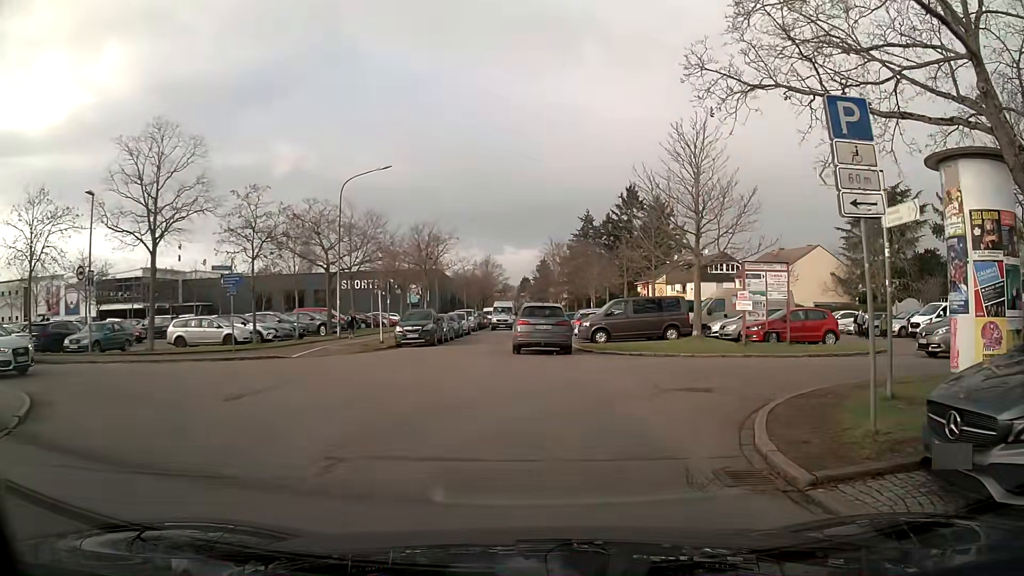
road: residential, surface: asphalt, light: Day
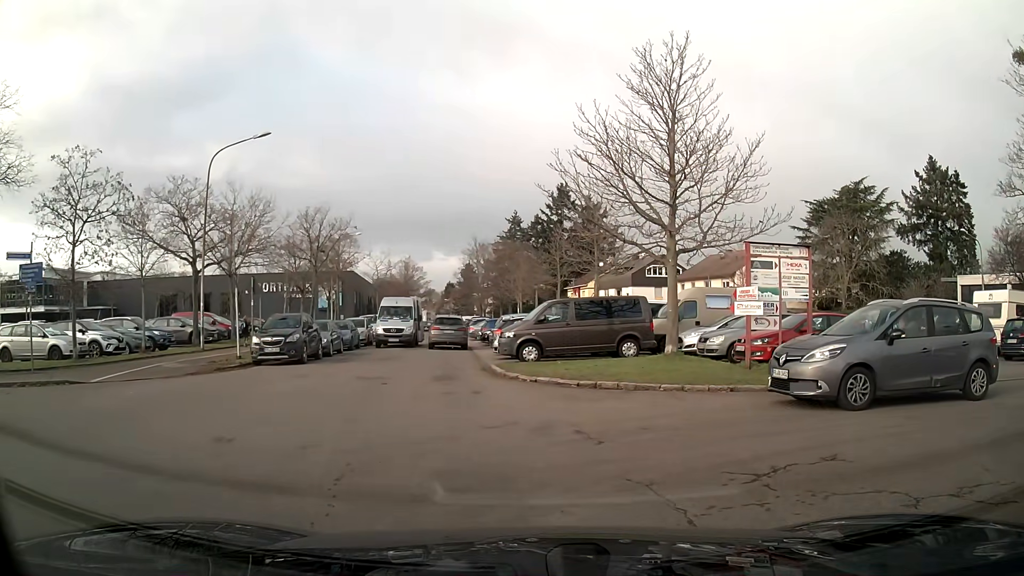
(+0.4, +7.6) m; +4°
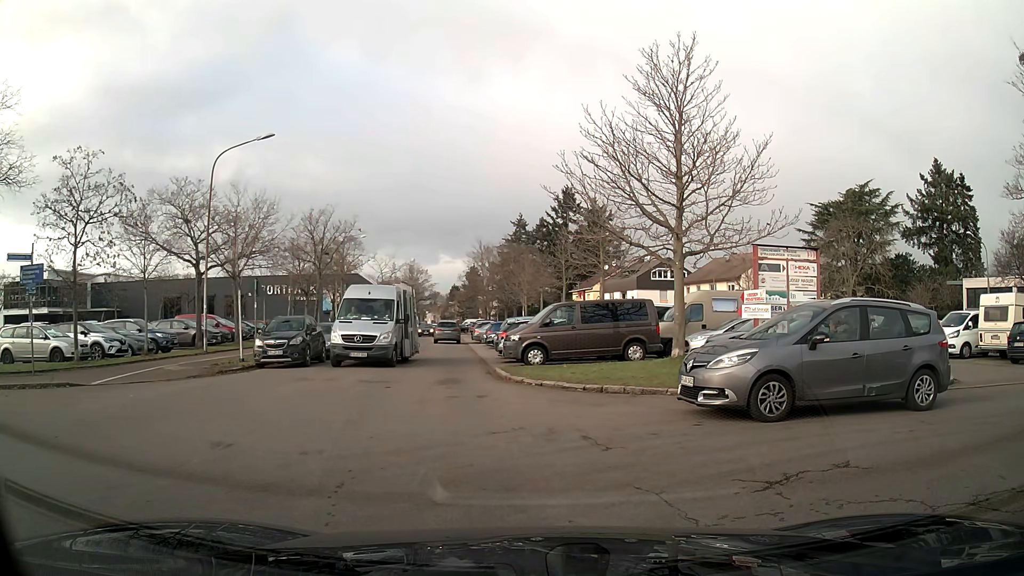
(0.0, +0.2) m; 0°
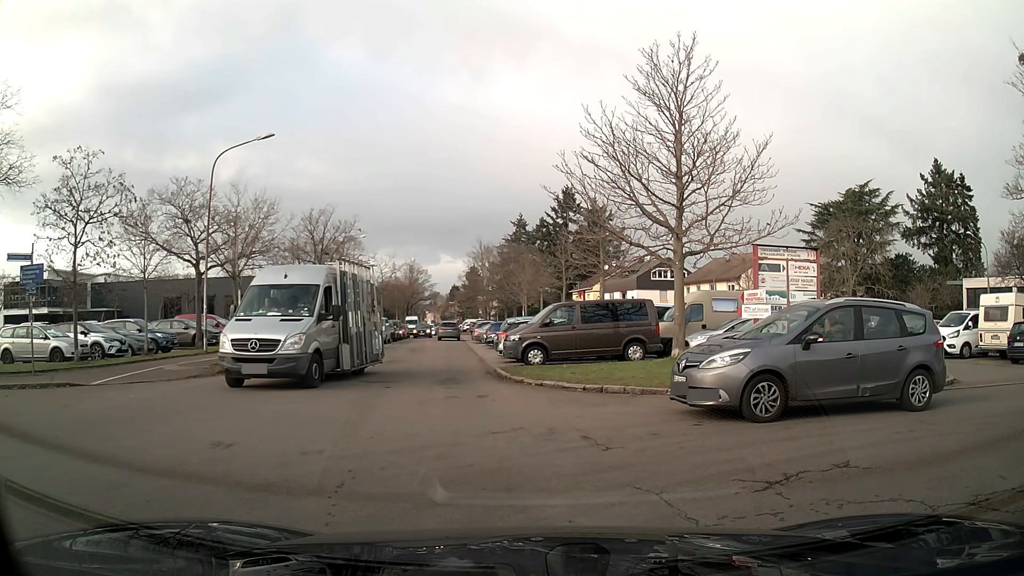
(0.0, 0.0) m; 0°
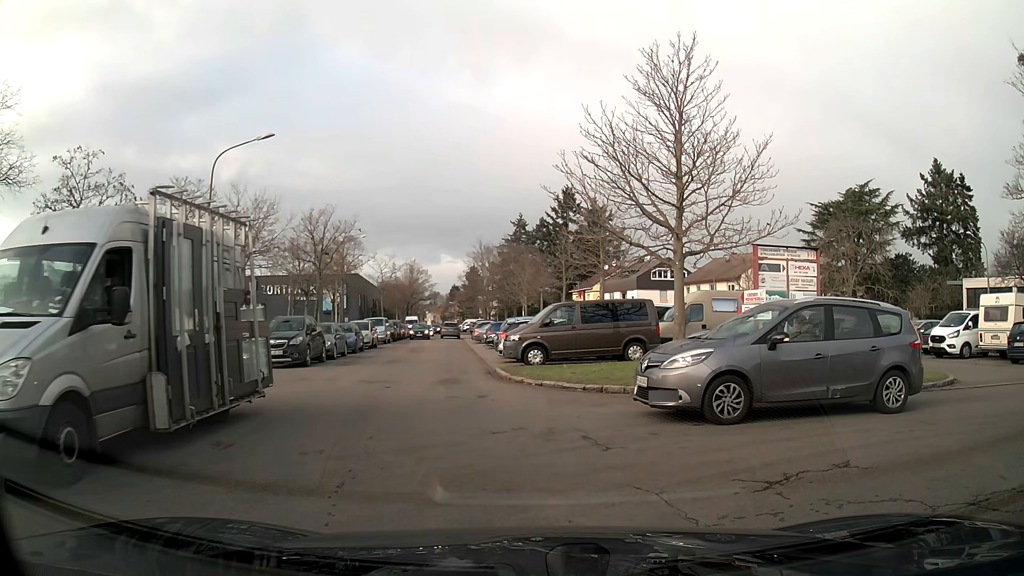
(0.0, 0.0) m; 0°
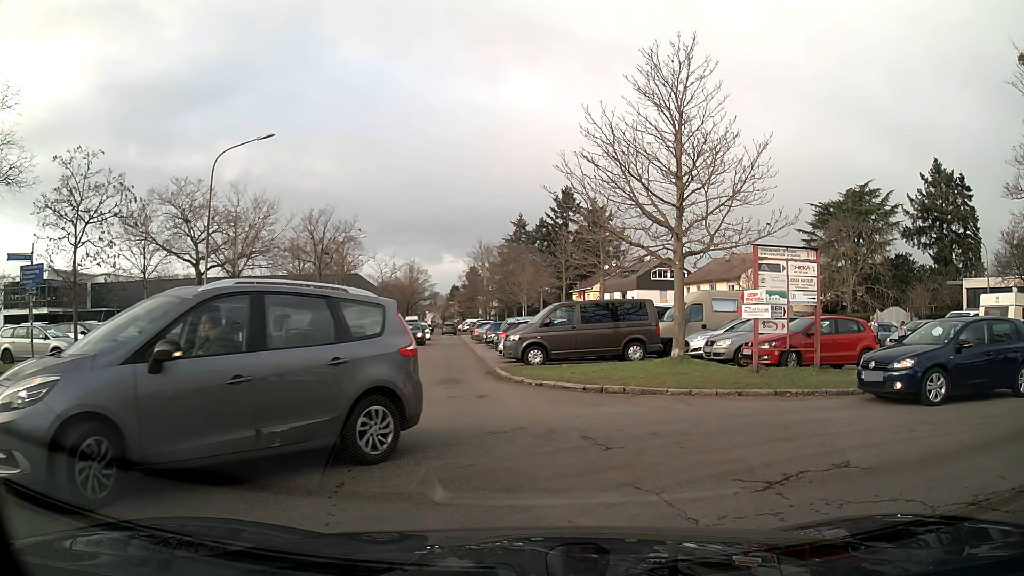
(0.0, 0.0) m; 0°
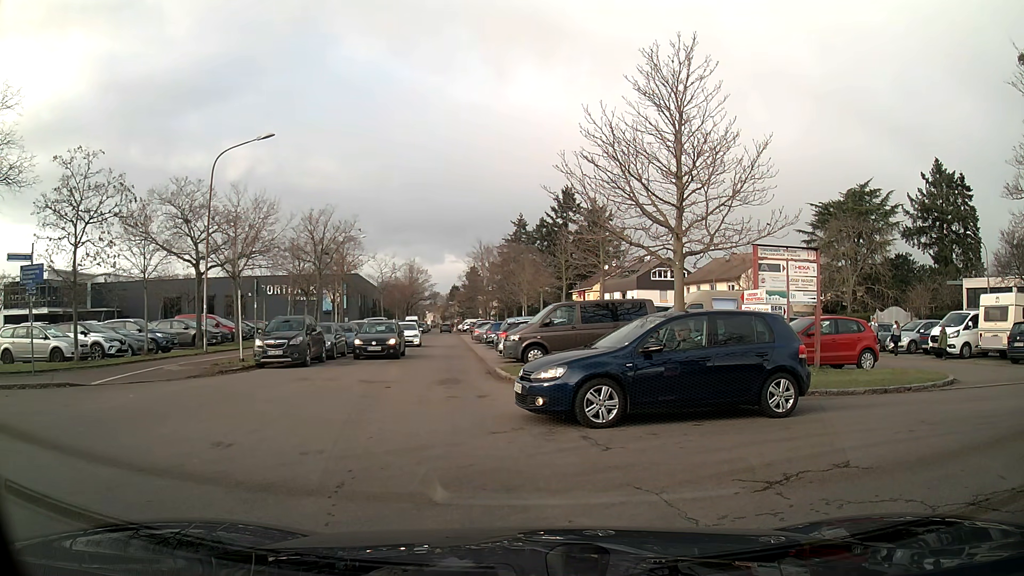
(0.0, 0.0) m; 0°
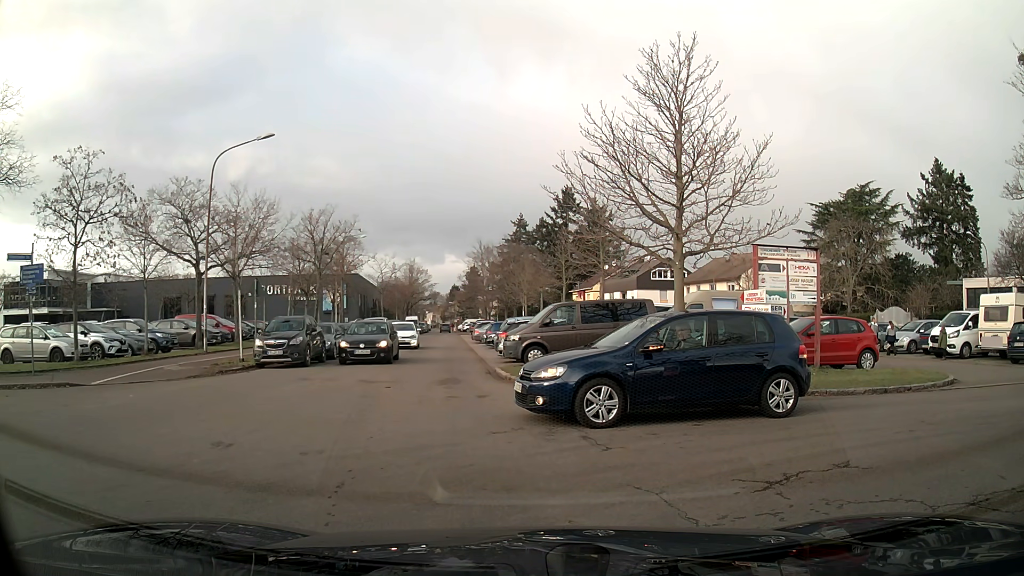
(0.0, 0.0) m; 0°
(-2, +10) (-4, +20) (-5, +30) (-5, +39) (-6, +49) (-7, +59) (-8, +69) (-9, +79) (-10, +89) (-11, +99) m
